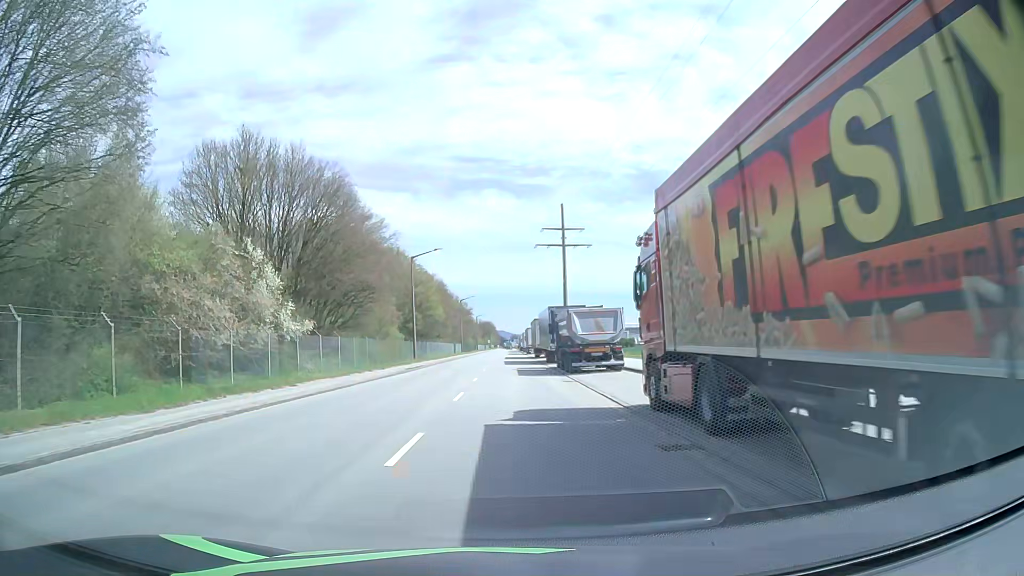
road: tertiary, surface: asphalt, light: Day
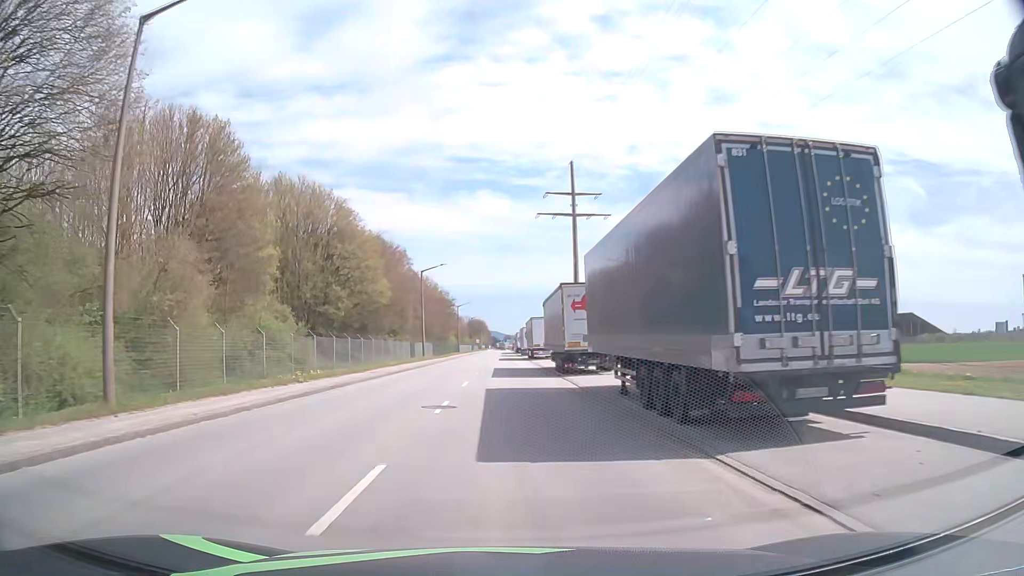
(+0.2, +39.0) m; 0°
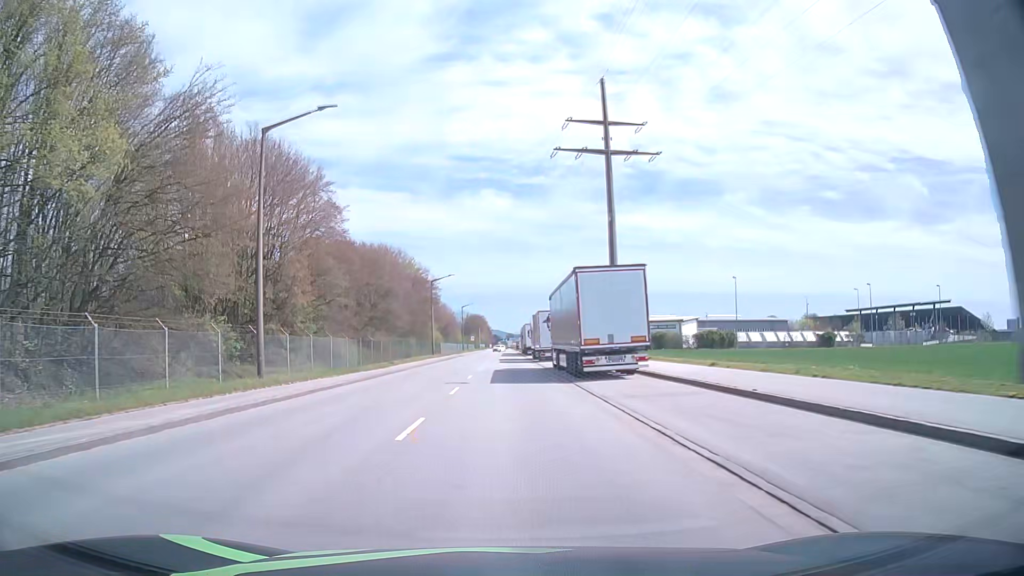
(+0.2, +40.2) m; 0°
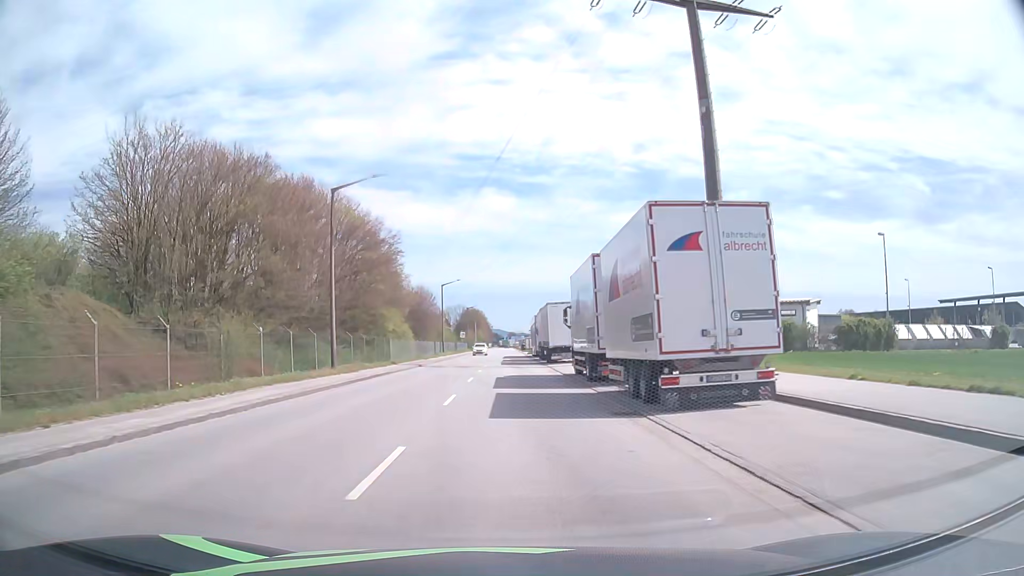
(-0.1, +39.8) m; 0°
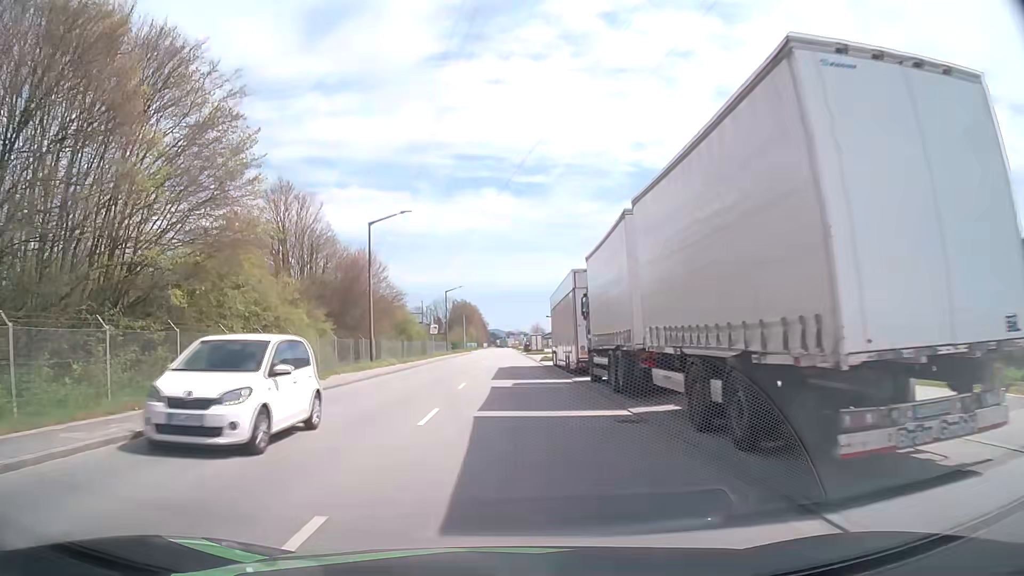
(+0.2, +38.9) m; 0°
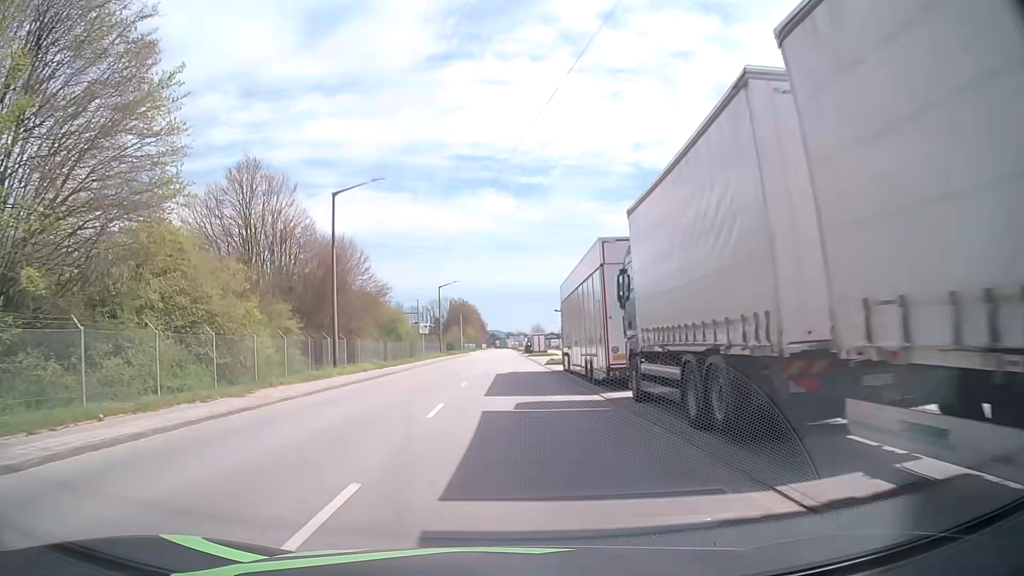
(+0.1, +7.7) m; +1°
